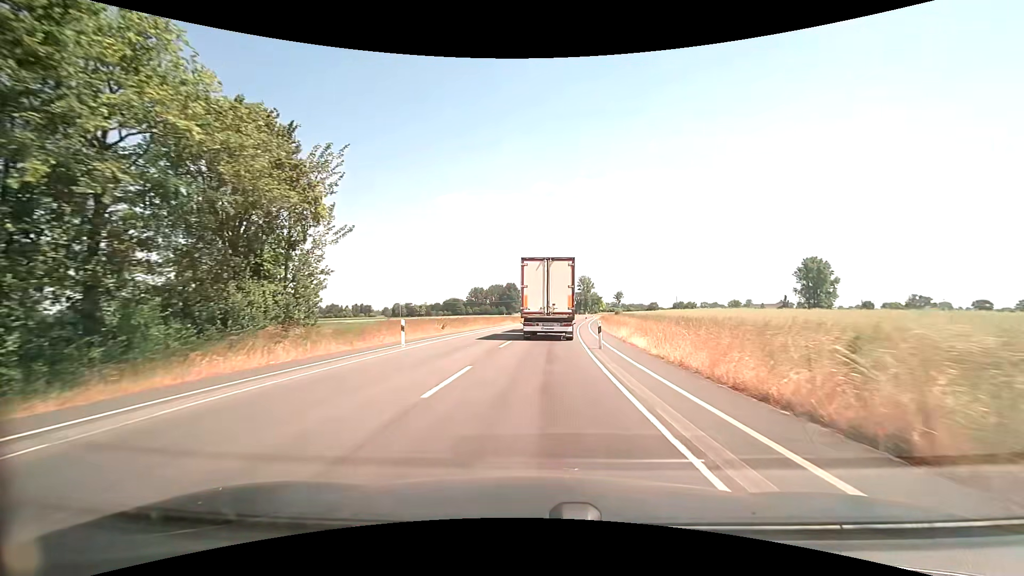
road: secondary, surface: asphalt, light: Day
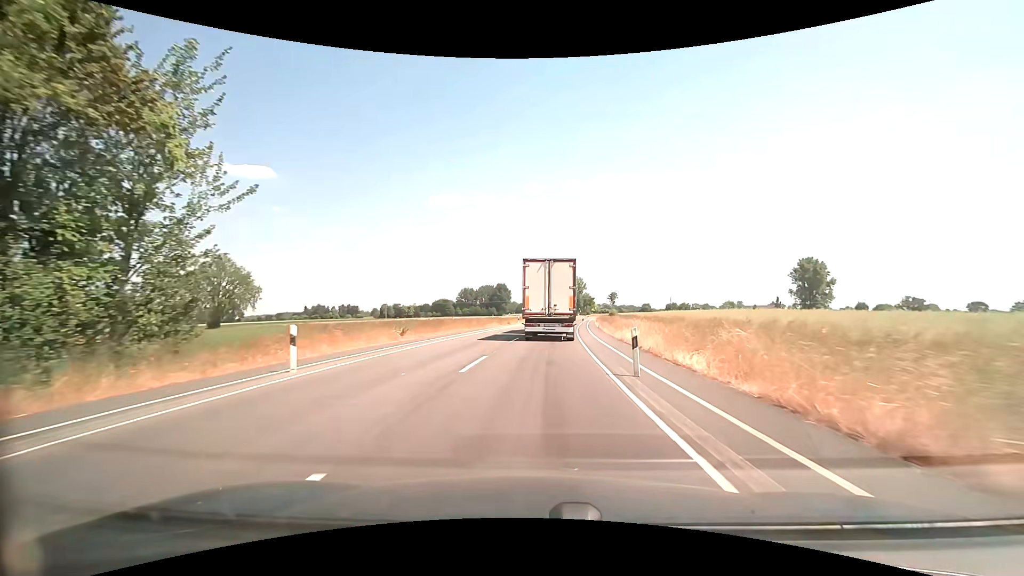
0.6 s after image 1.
(+0.1, +8.4) m; +2°
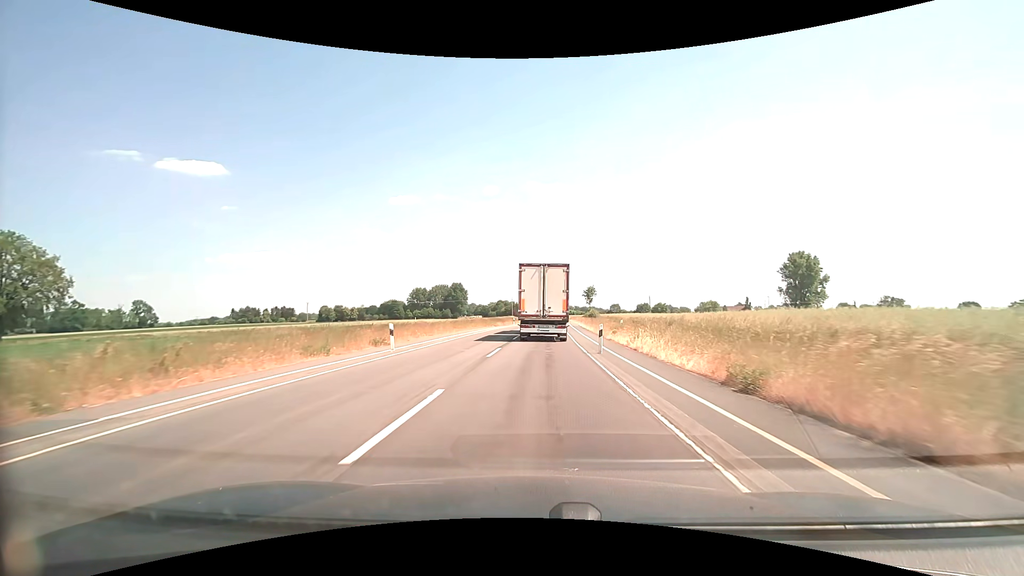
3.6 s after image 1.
(+1.8, +42.9) m; +4°
(0, +10) (0, +20) (+1, +30) (+1, +40) (+1, +50) (+2, +60) (+2, +70) (+3, +80) (+3, +90) (+4, +100) m
